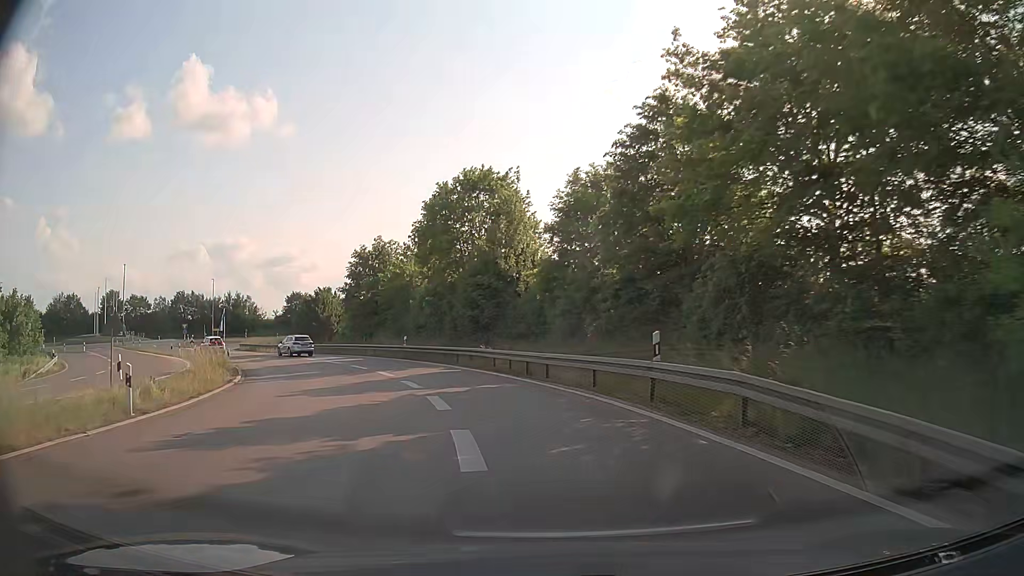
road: trunk_link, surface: asphalt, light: Day
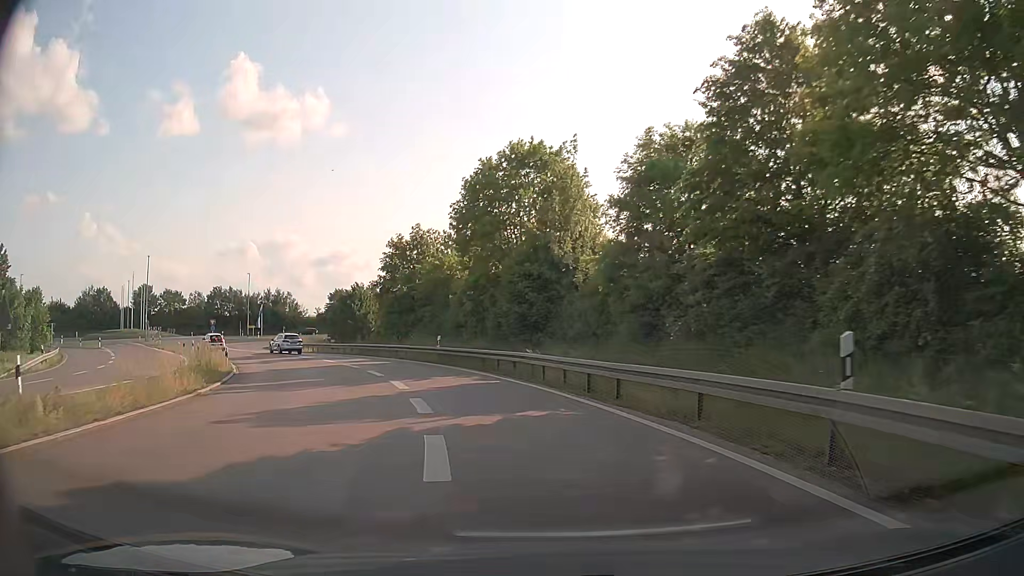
(-0.3, +6.4) m; -5°
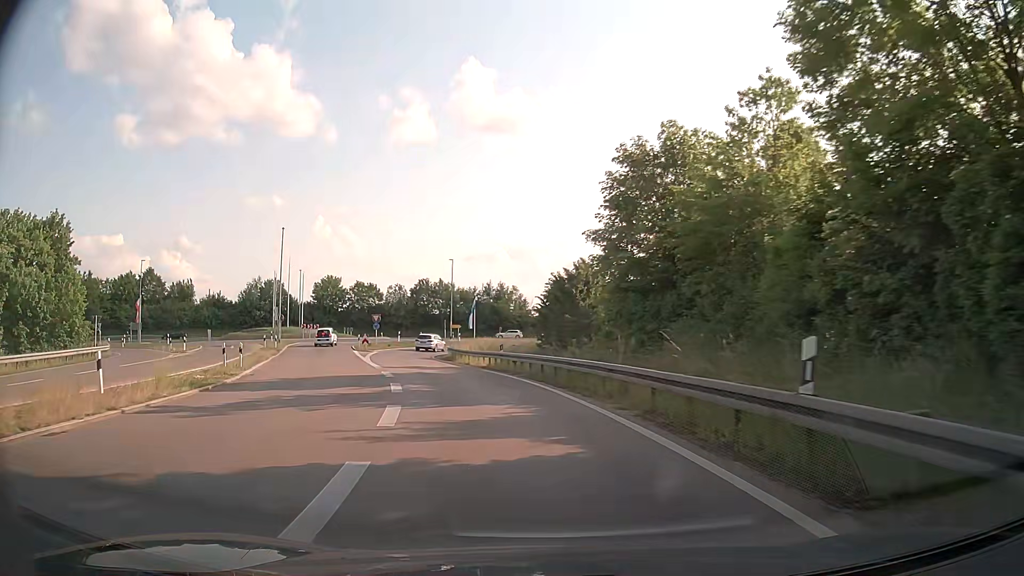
(-4.6, +26.5) m; -21°
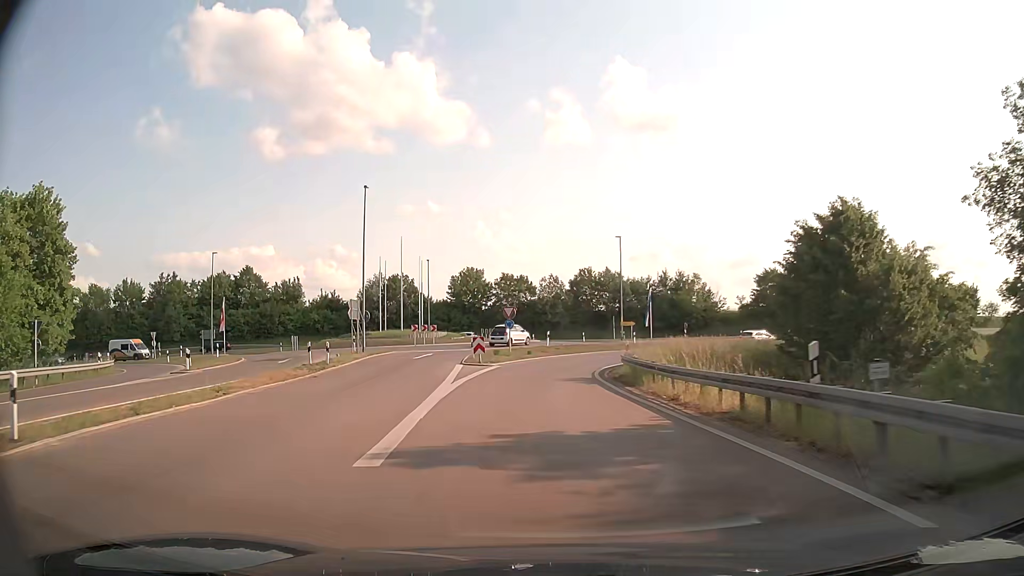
(-3.0, +21.4) m; -14°
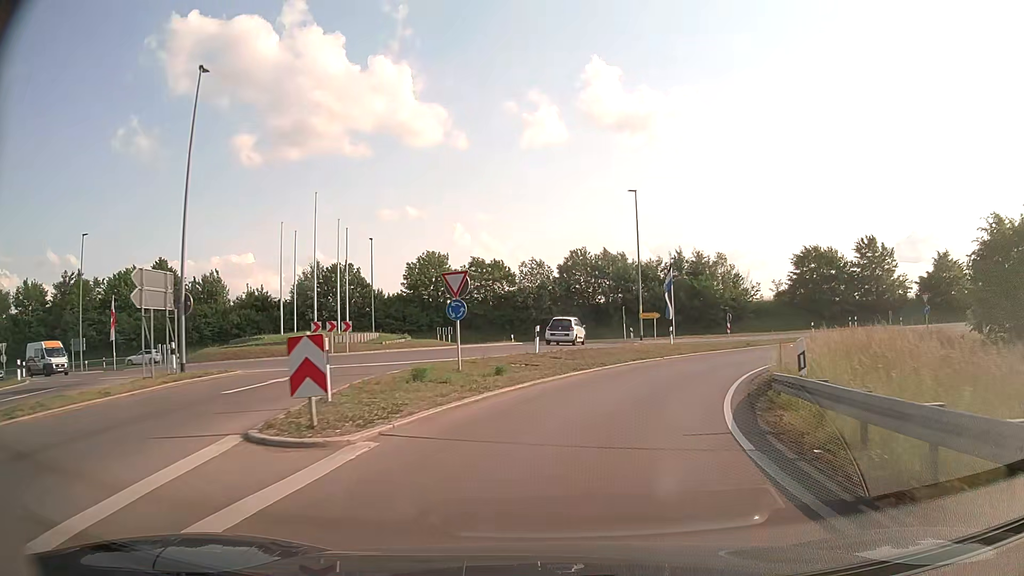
(-0.4, +21.9) m; +1°
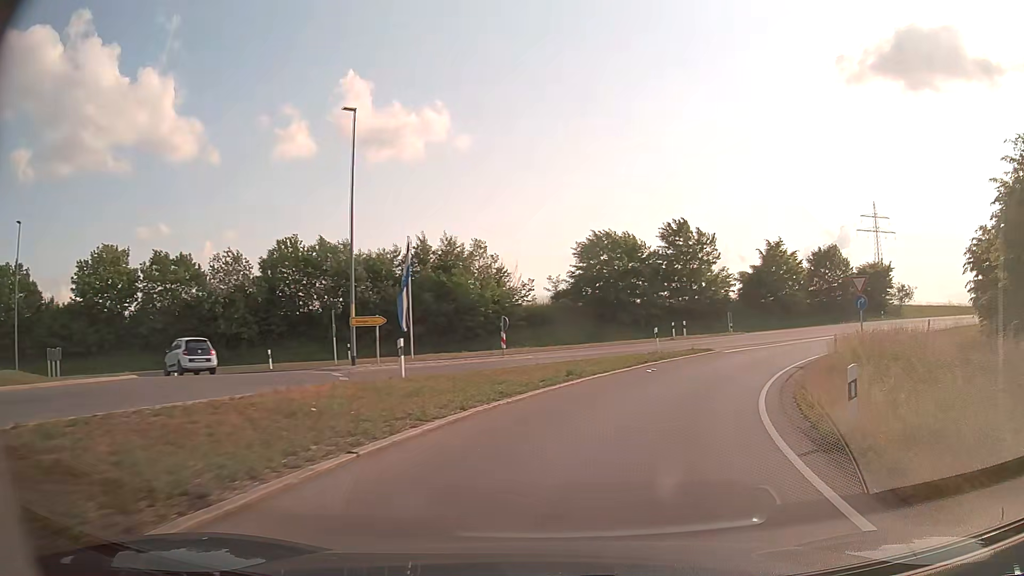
(+3.4, +20.3) m; +21°
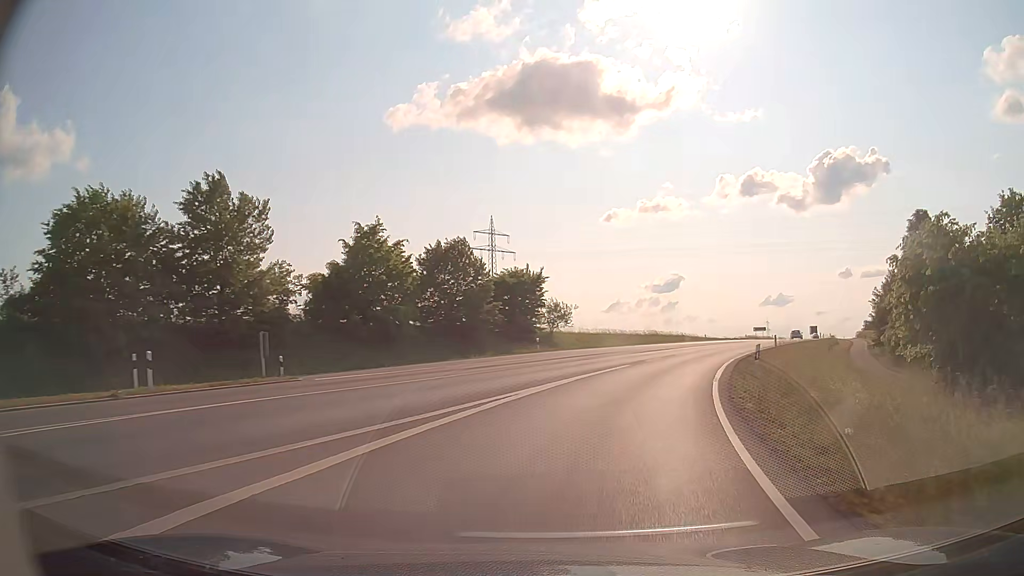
(+7.9, +25.7) m; +35°
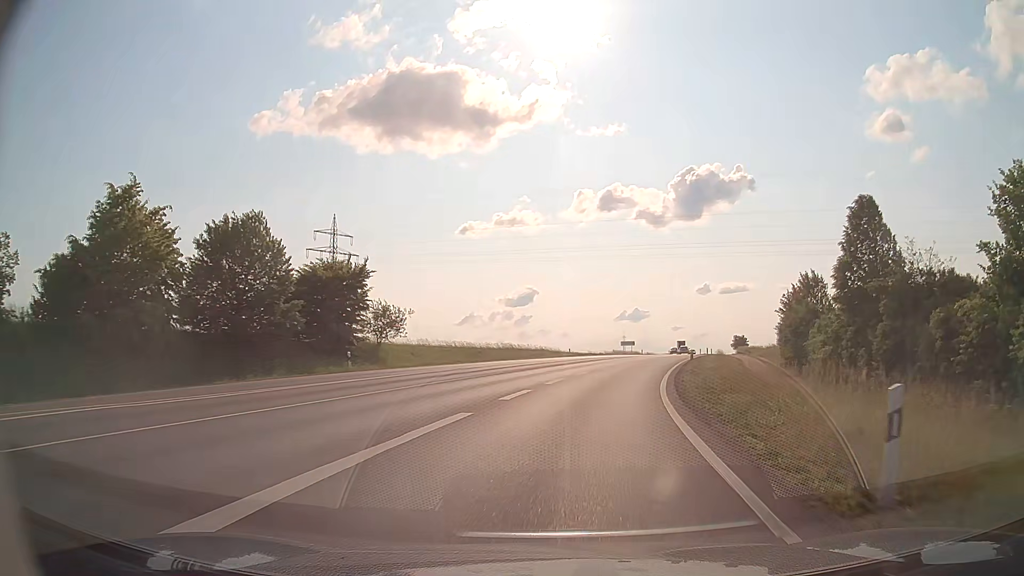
(+1.7, +13.9) m; +12°
(+1, +10) (+2, +20) (+4, +30) (+6, +39) (+8, +49) (+11, +59) (+14, +68) (+16, +78) (+19, +88) (+21, +98) m
